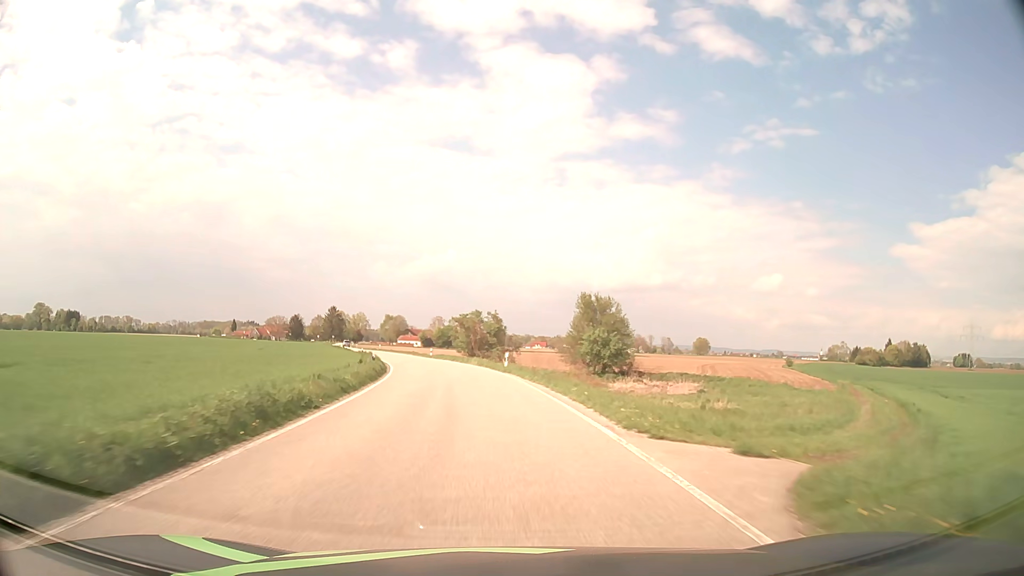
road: secondary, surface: asphalt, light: Day
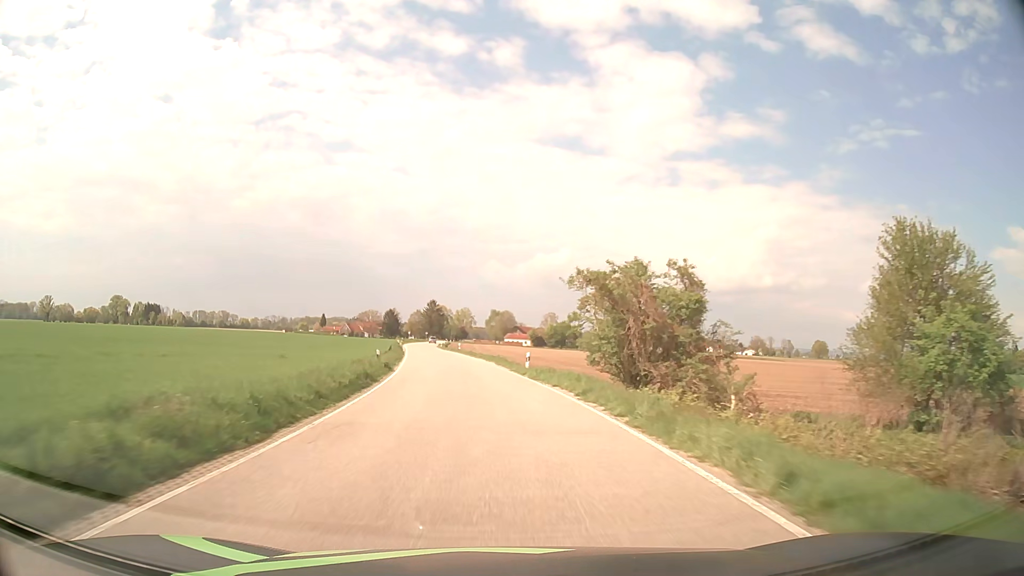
(-3.5, +37.2) m; -10°
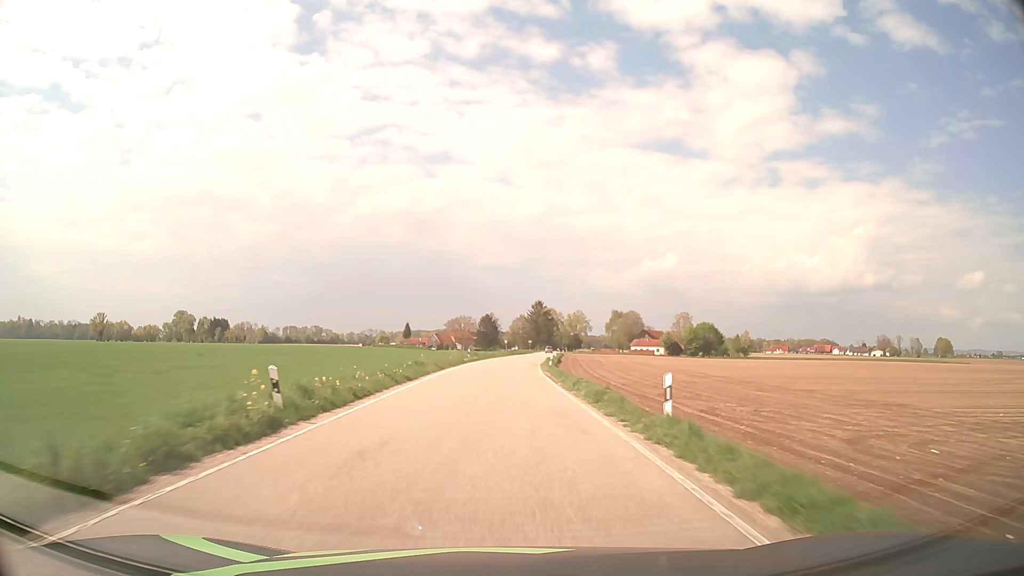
(-5.7, +62.3) m; -9°
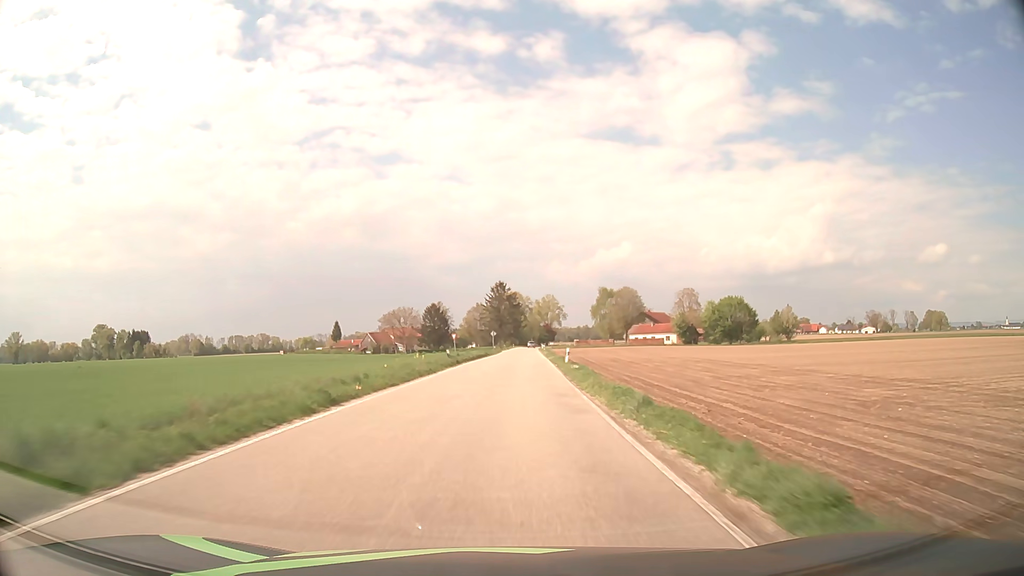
(+1.4, +62.7) m; +3°
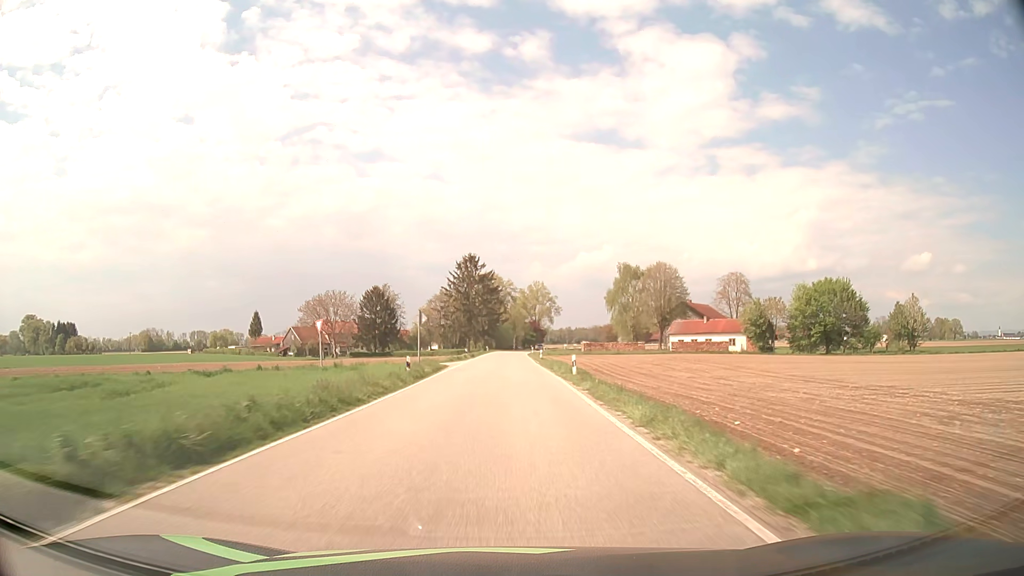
(+1.4, +62.6) m; +2°
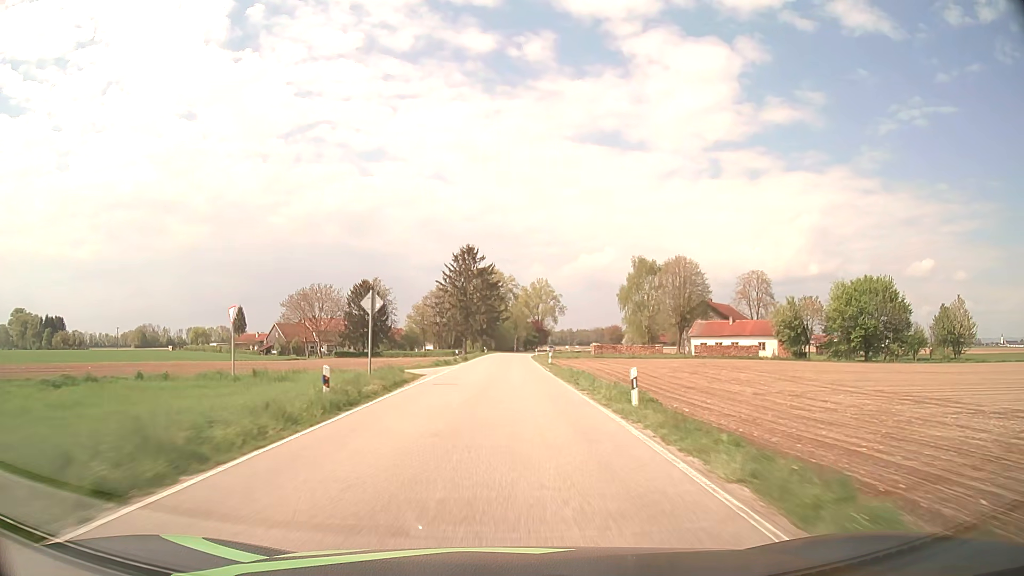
(0.0, +12.5) m; 0°
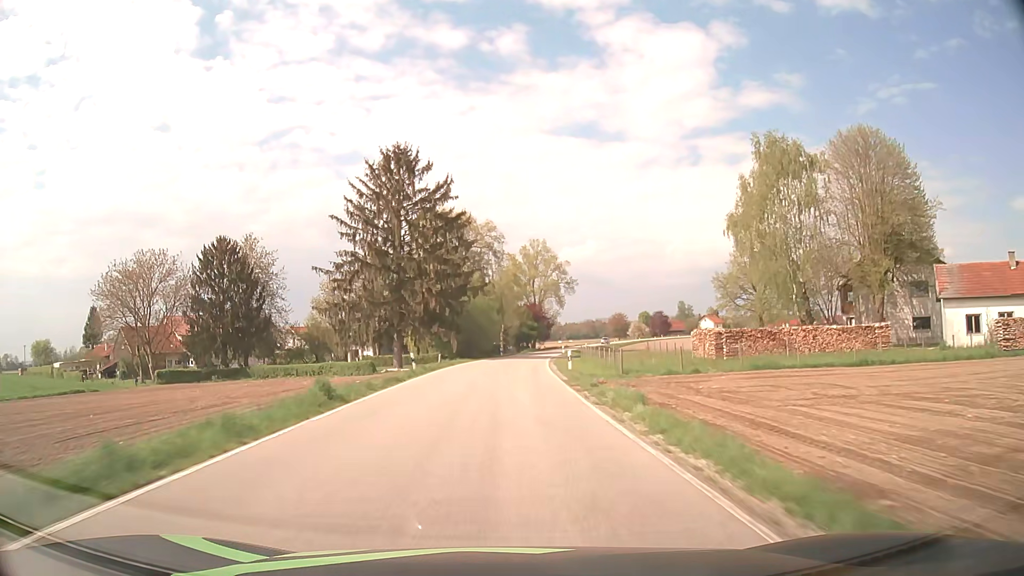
(+0.9, +62.7) m; +2°
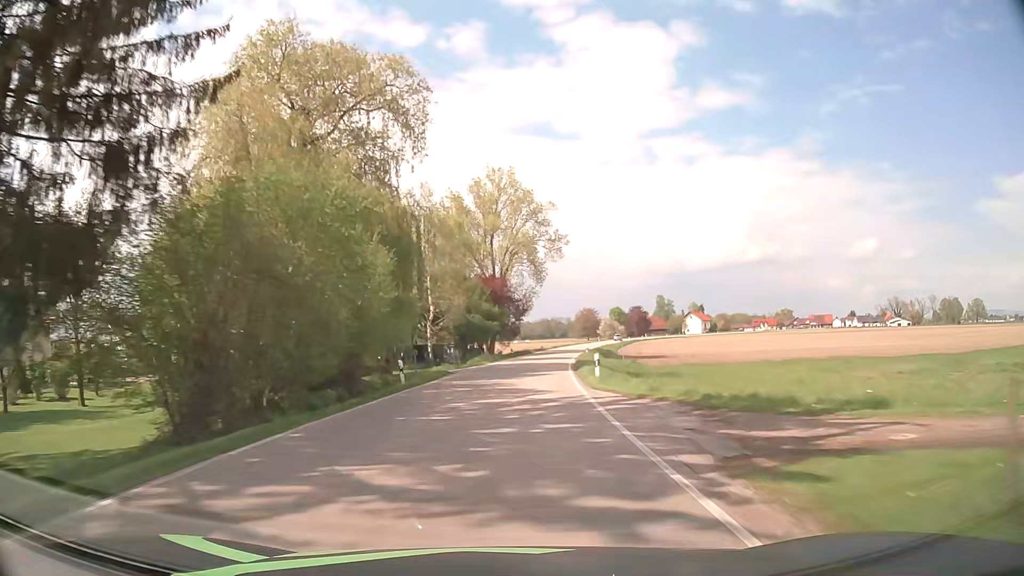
(+1.1, +50.1) m; +4°
(0, +10) (0, +20) (+1, +30) (+2, +40) (+3, +50) (+4, +60) (+6, +70) (+8, +80) (+9, +89) (+12, +99) m
